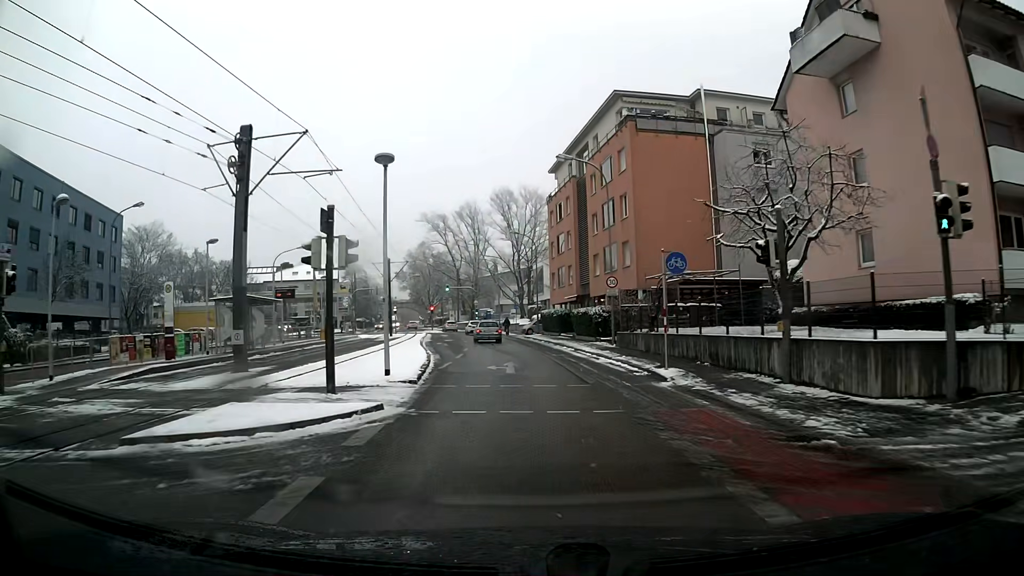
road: secondary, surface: asphalt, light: Day
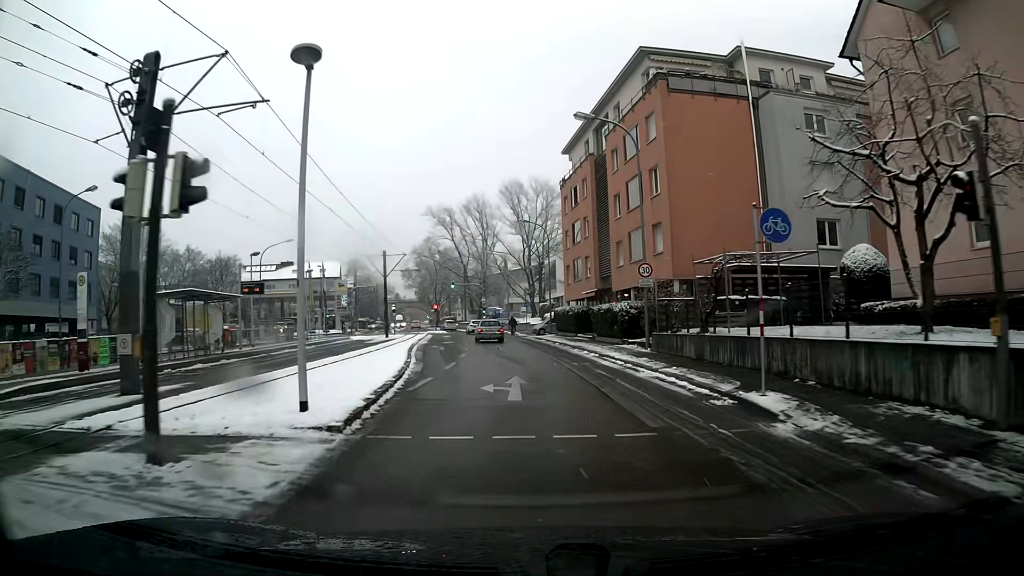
(-0.1, +6.6) m; -1°
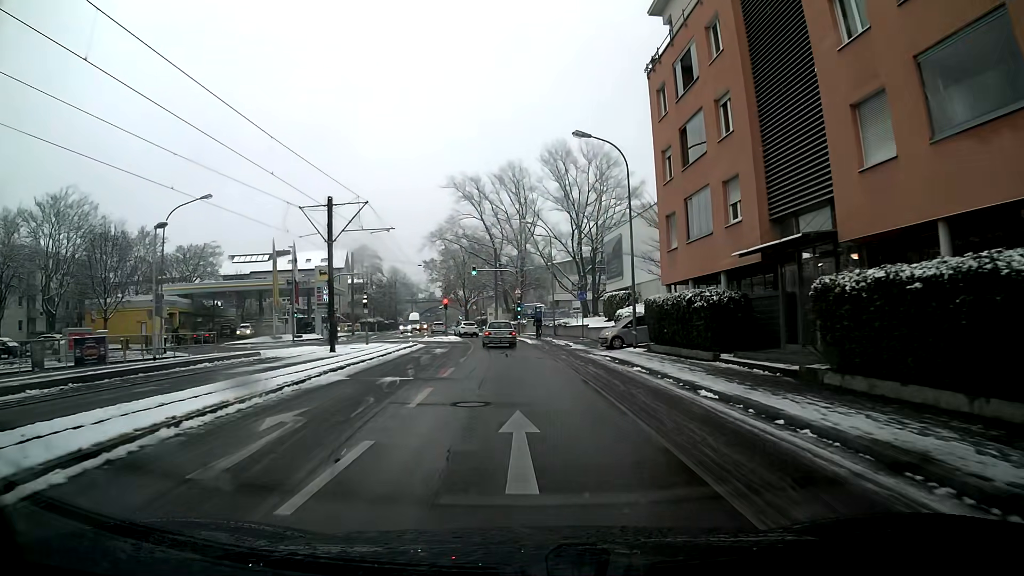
(-0.8, +26.2) m; -4°
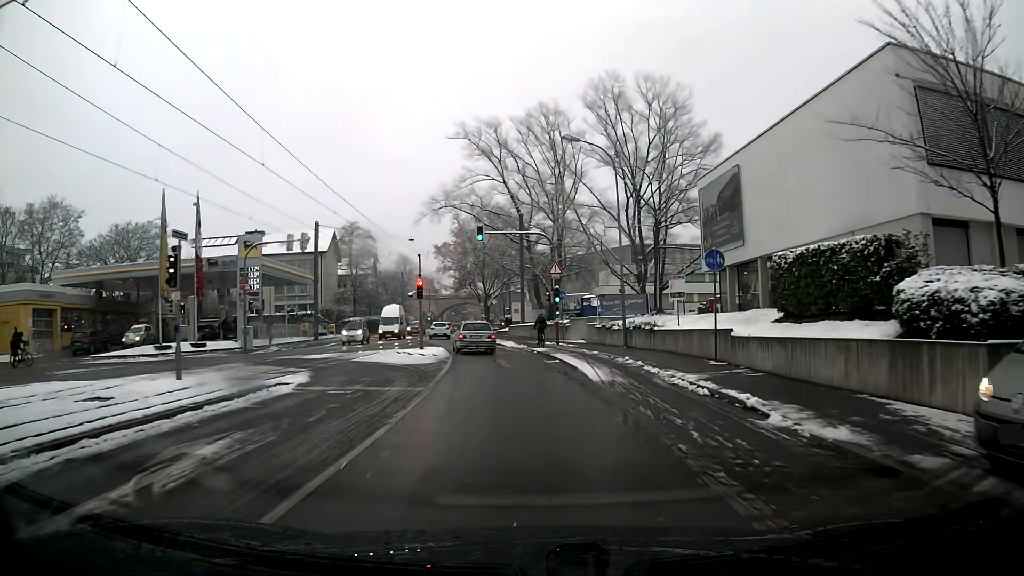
(-0.6, +25.8) m; -2°
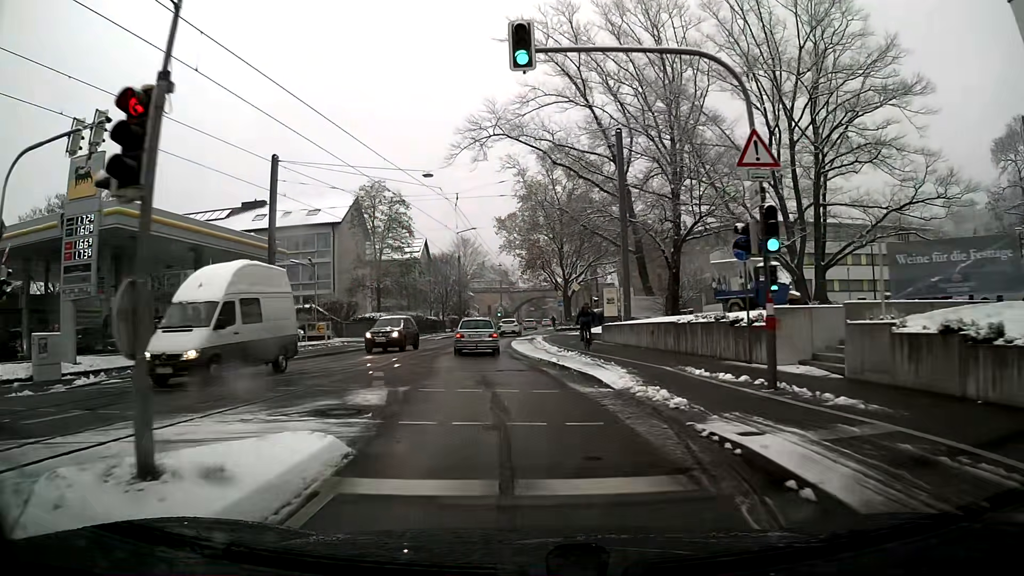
(-1.6, +24.6) m; -9°
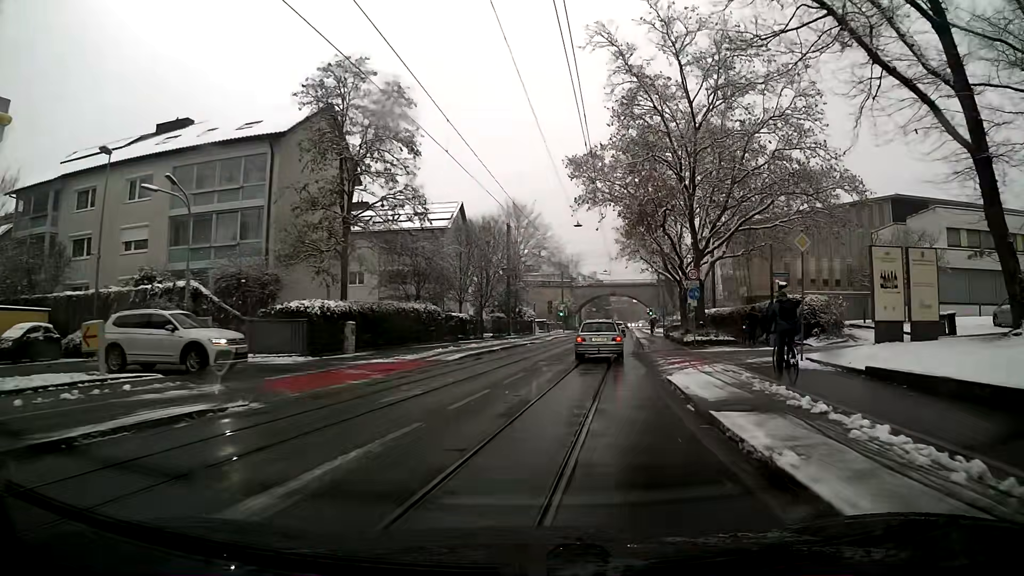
(-1.8, +29.8) m; -1°
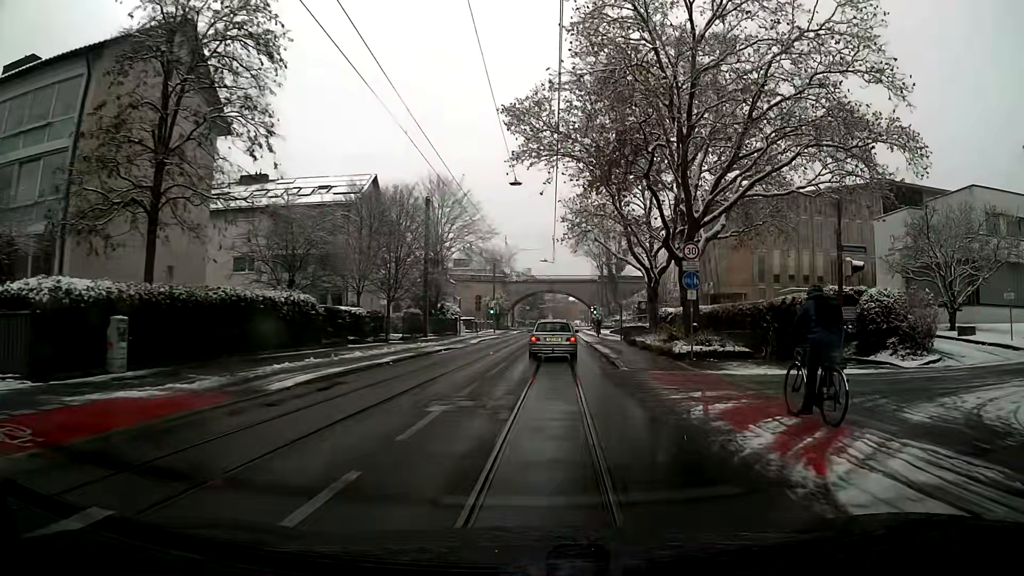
(+0.6, +11.9) m; +5°
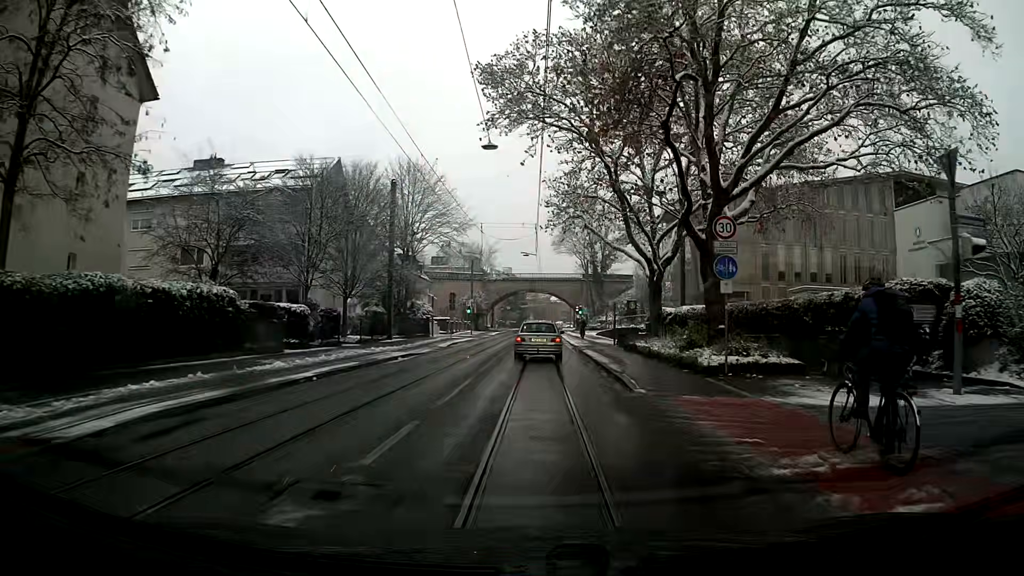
(+0.1, +6.0) m; +1°
